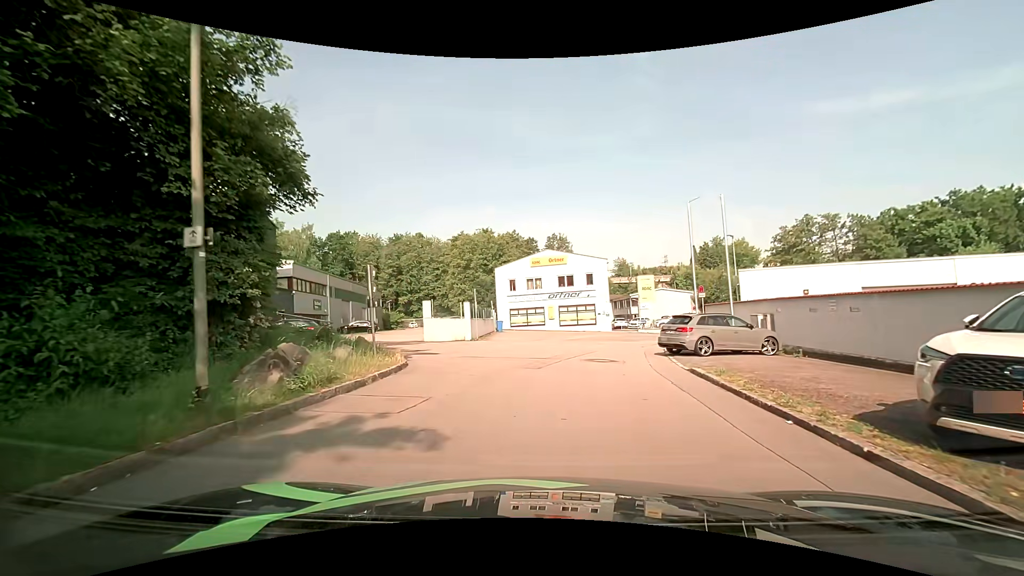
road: residential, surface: asphalt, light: Day
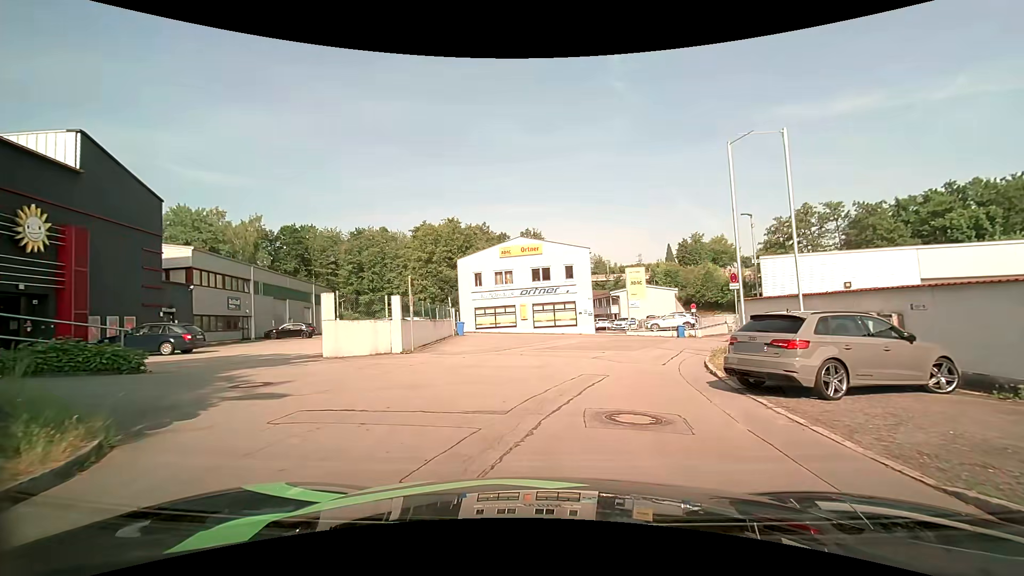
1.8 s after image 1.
(+0.3, +8.7) m; +3°
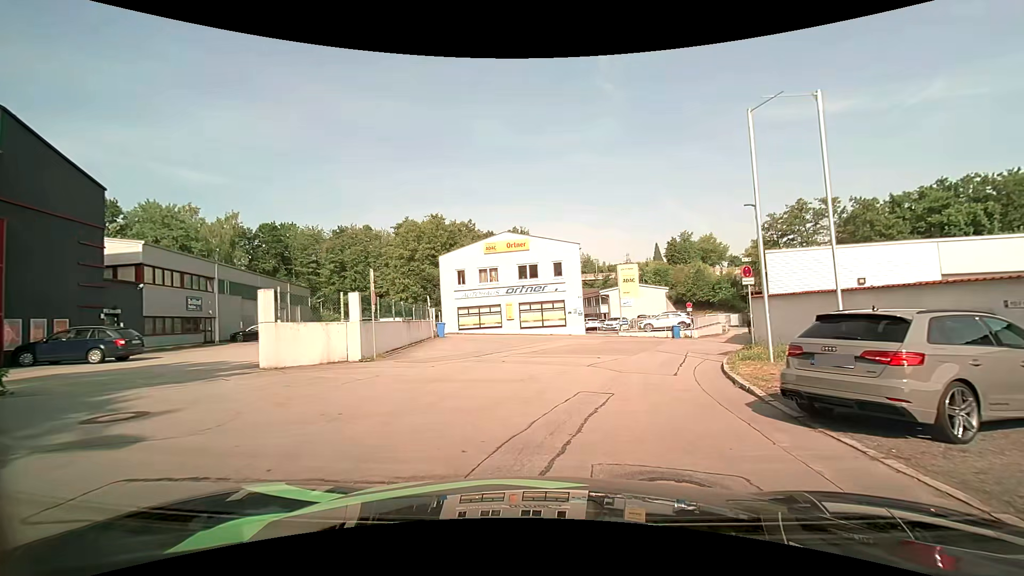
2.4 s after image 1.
(+0.1, +2.7) m; +2°
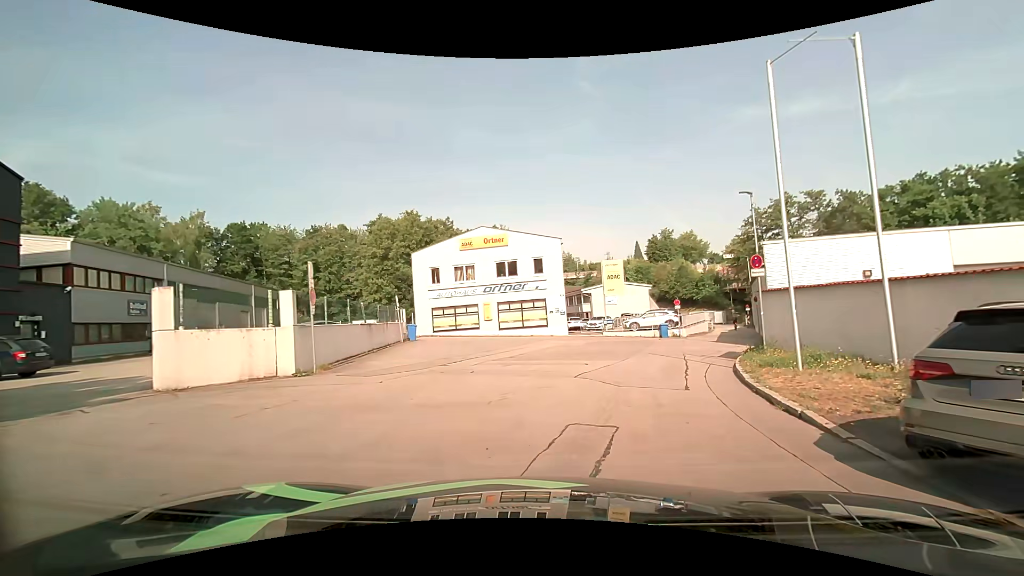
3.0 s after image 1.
(0.0, +2.7) m; +1°
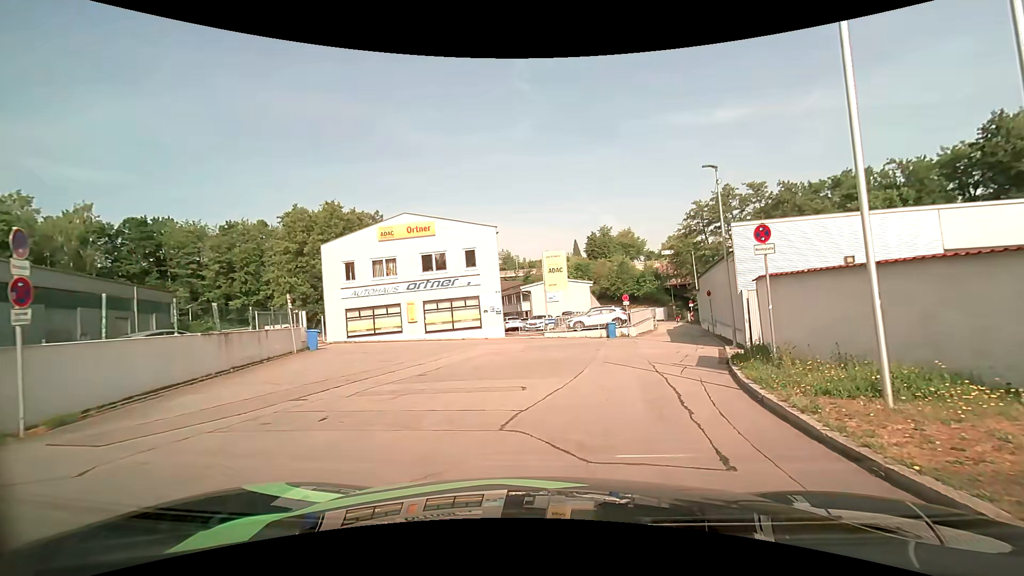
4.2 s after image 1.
(+0.4, +5.2) m; +7°
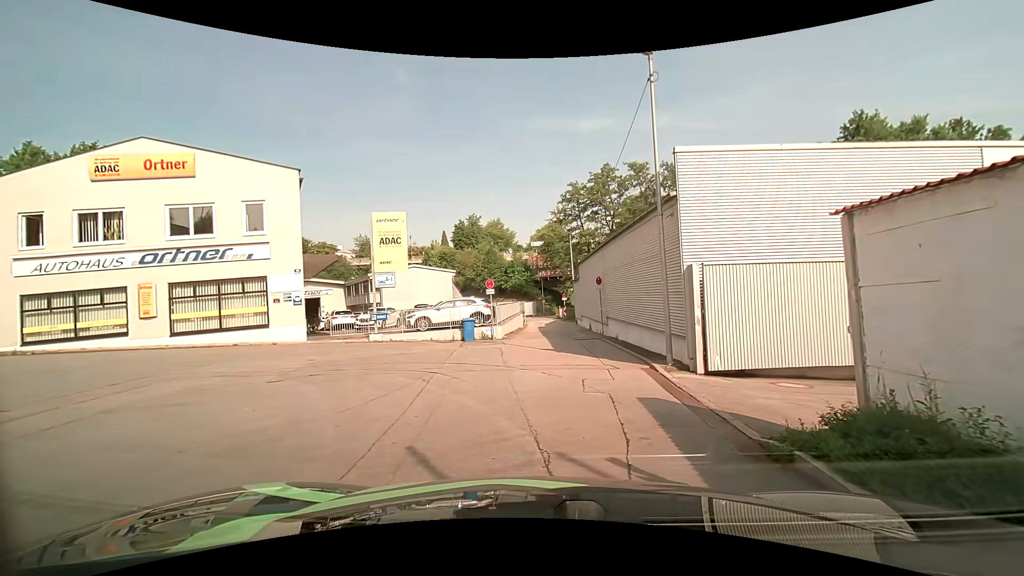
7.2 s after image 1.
(+1.7, +10.7) m; +16°
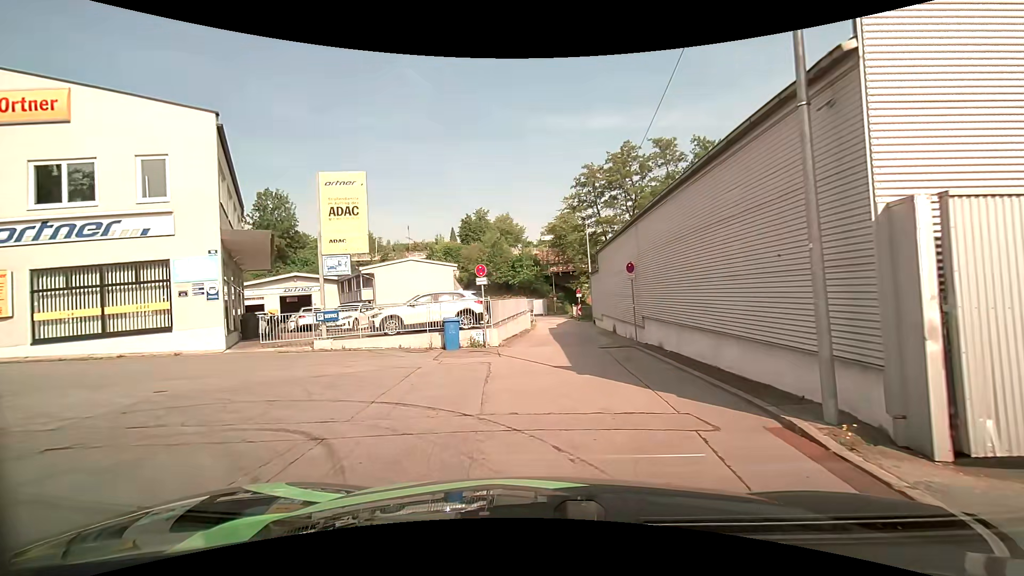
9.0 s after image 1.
(+0.1, +6.5) m; -1°
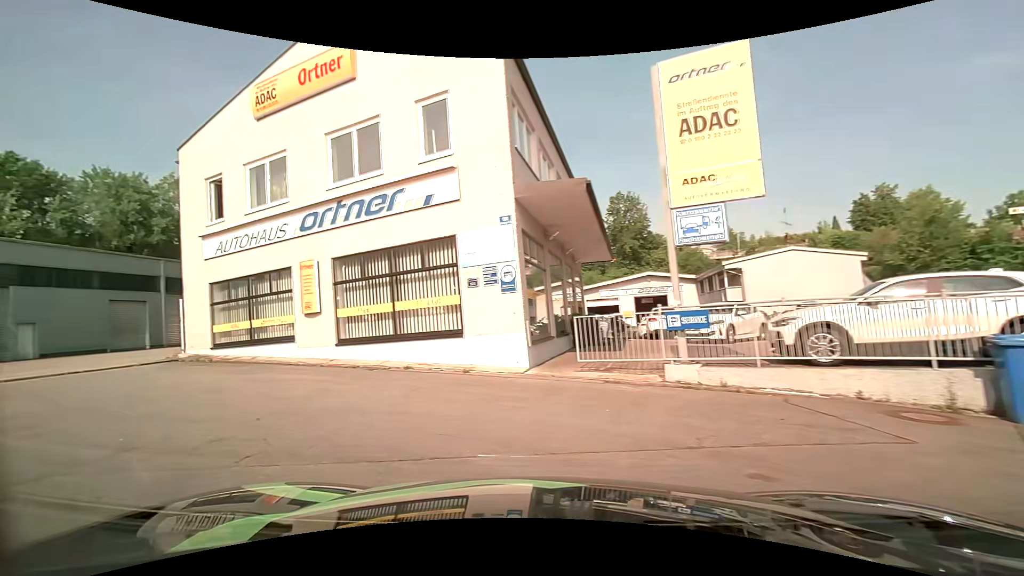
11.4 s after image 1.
(-2.1, +8.1) m; -36°
(-7, +5) (-11, -4) (-13, -14) (-16, -23) (-18, -33) (-20, -43) (-22, -53) (-23, -63) (-24, -73) (-25, -82) m
